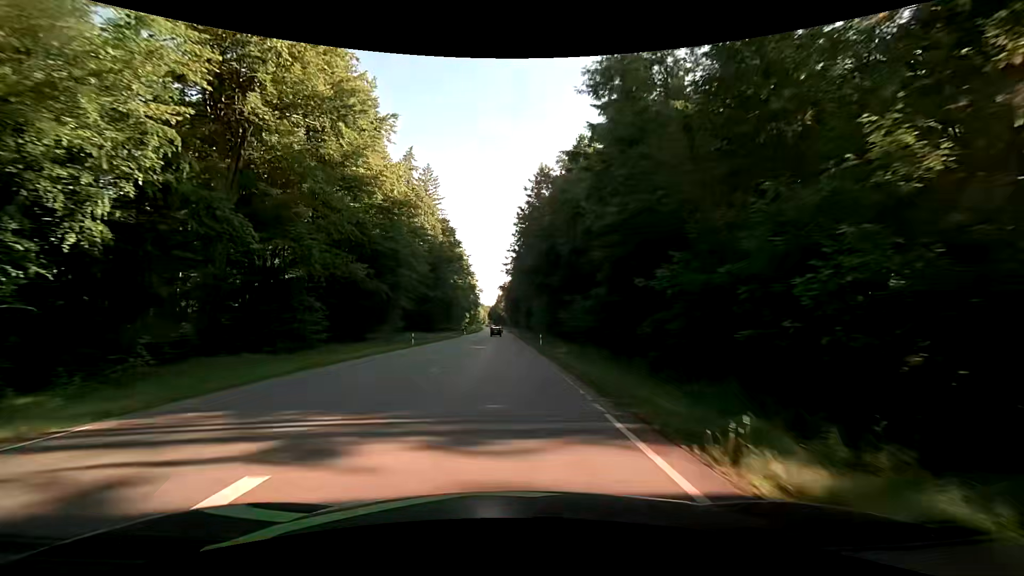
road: secondary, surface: asphalt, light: Day
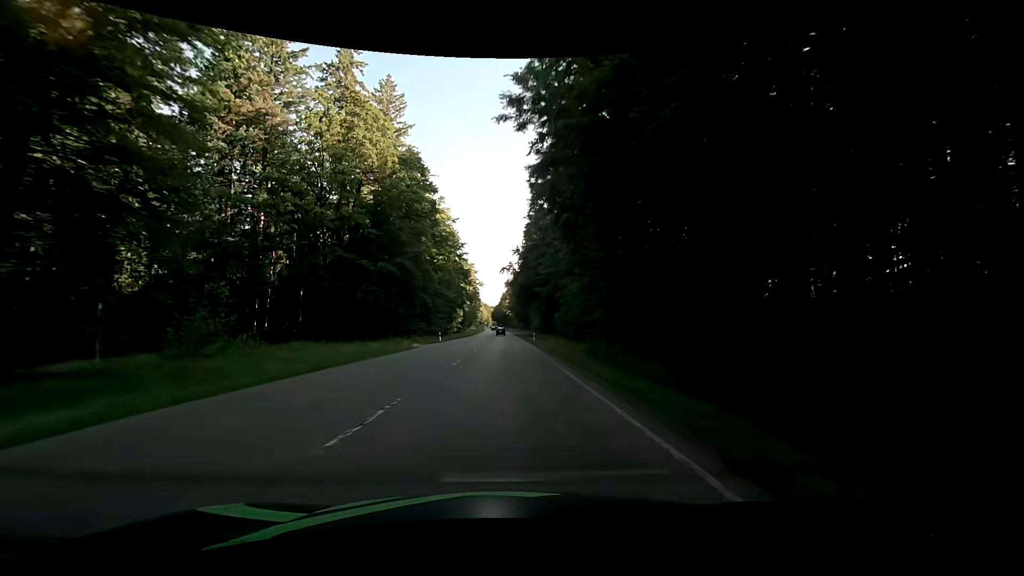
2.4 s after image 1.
(0.0, +42.9) m; 0°
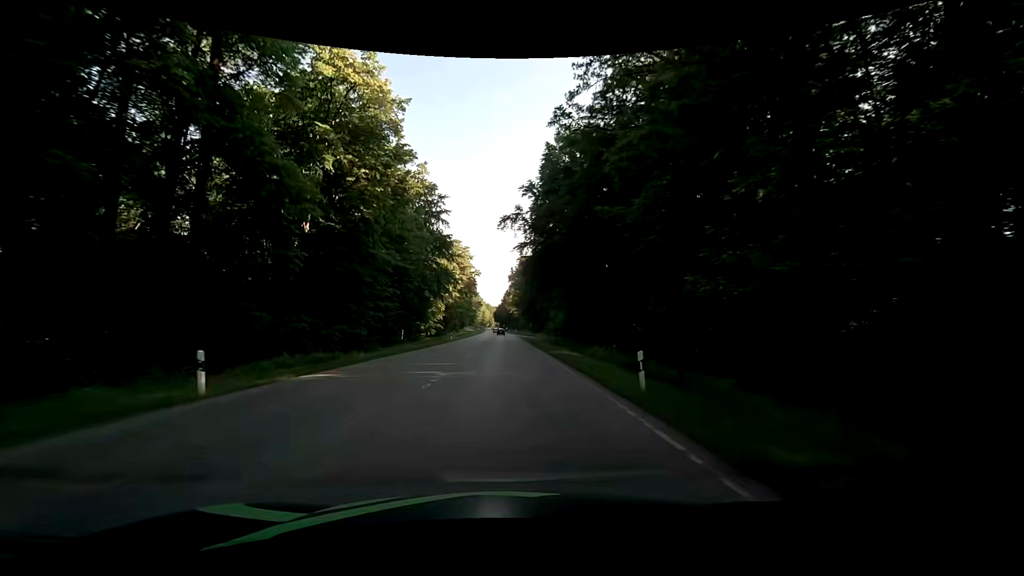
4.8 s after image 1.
(-0.2, +42.9) m; -1°
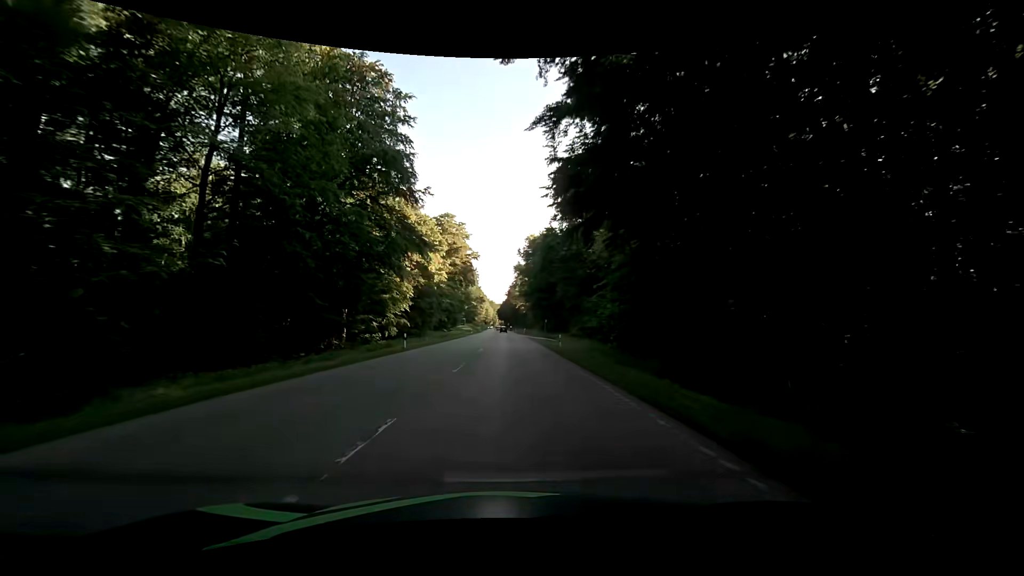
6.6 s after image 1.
(+0.1, +32.2) m; 0°
